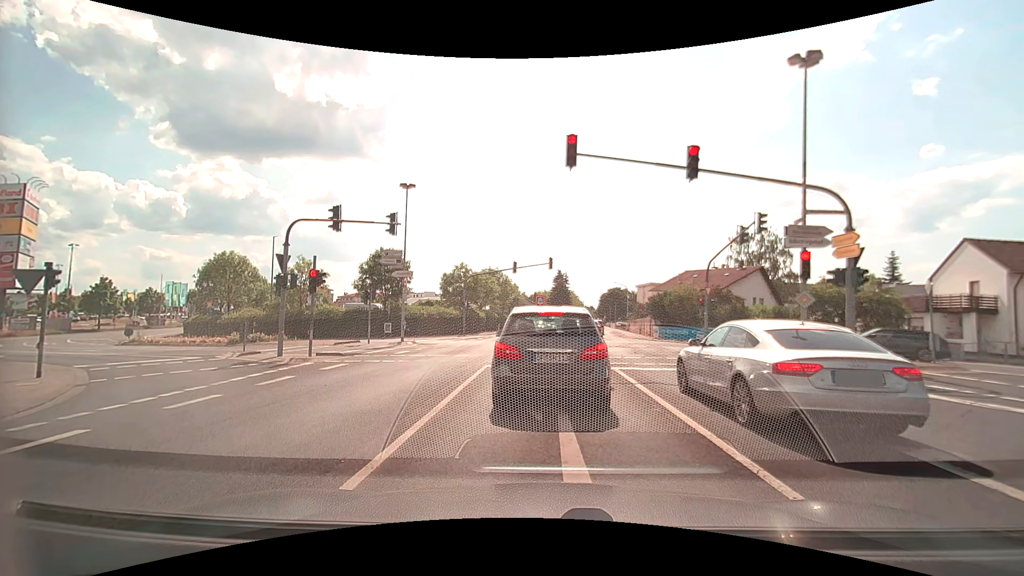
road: secondary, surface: asphalt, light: Day
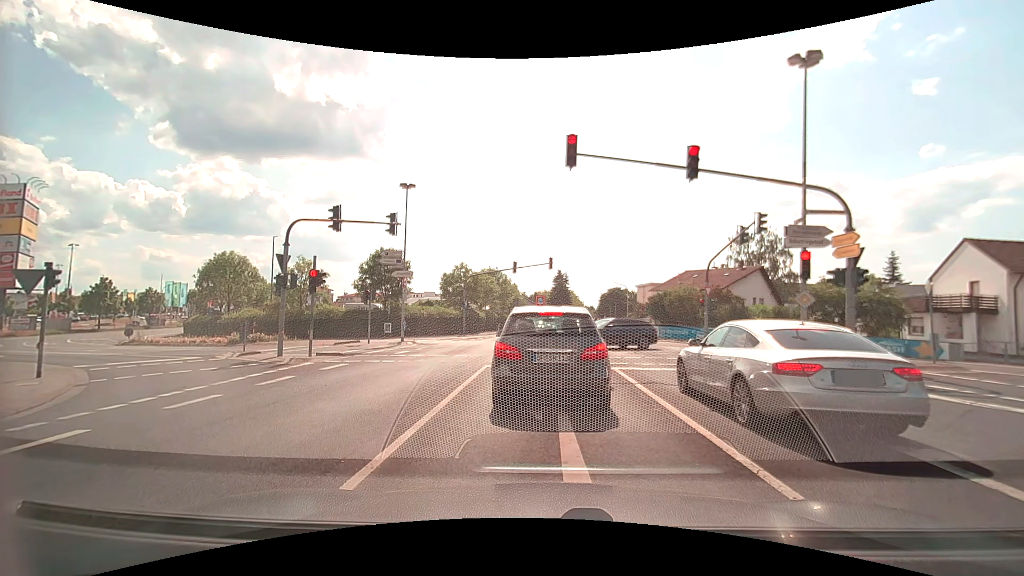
(0.0, 0.0) m; 0°
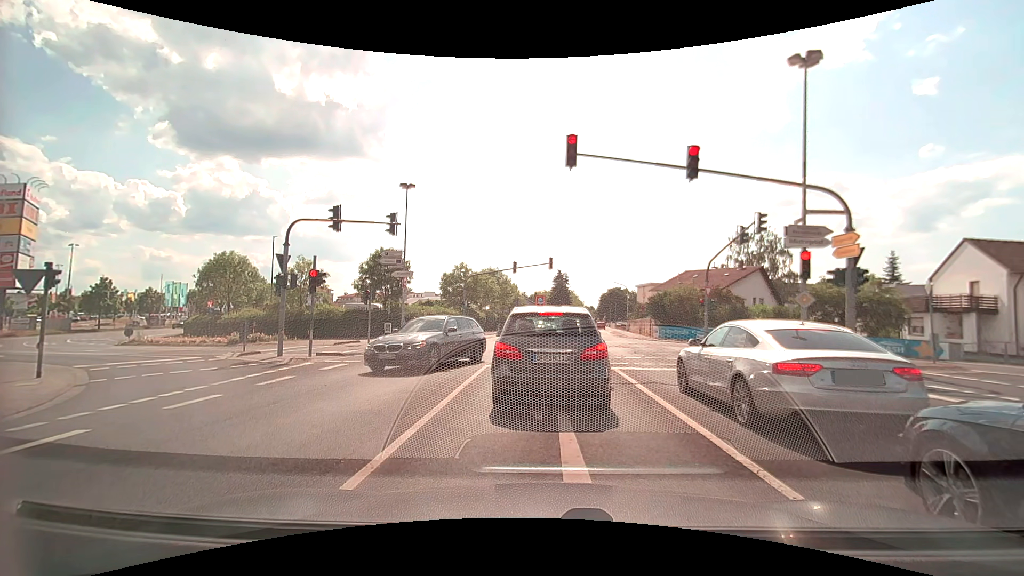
(0.0, 0.0) m; 0°
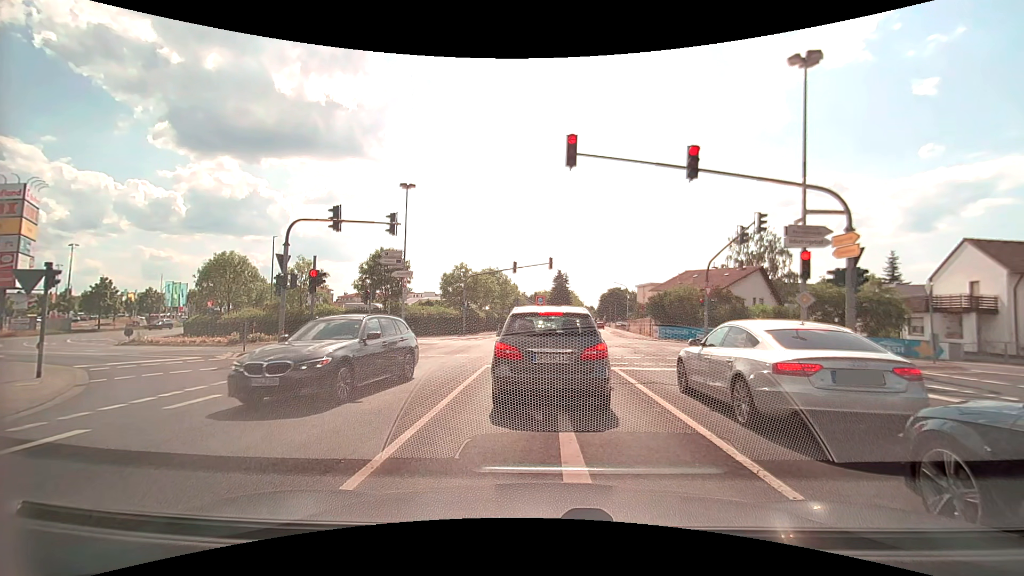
(0.0, 0.0) m; 0°
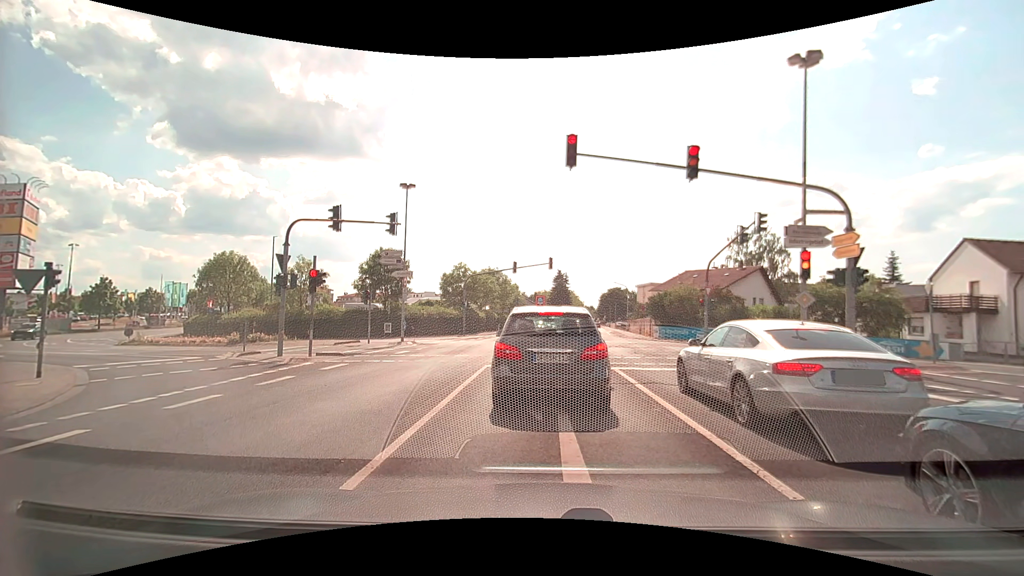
(0.0, 0.0) m; 0°
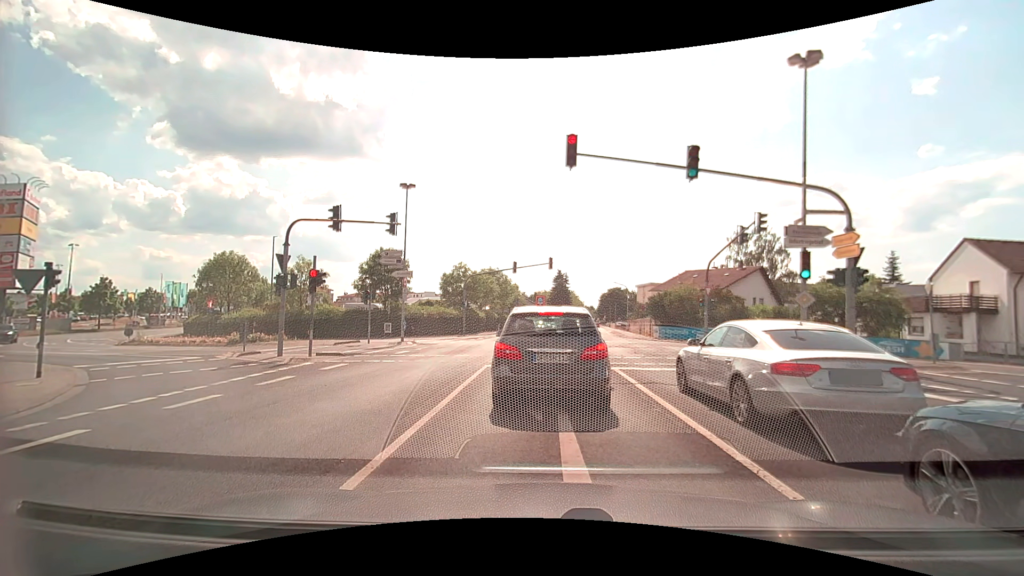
(0.0, 0.0) m; 0°
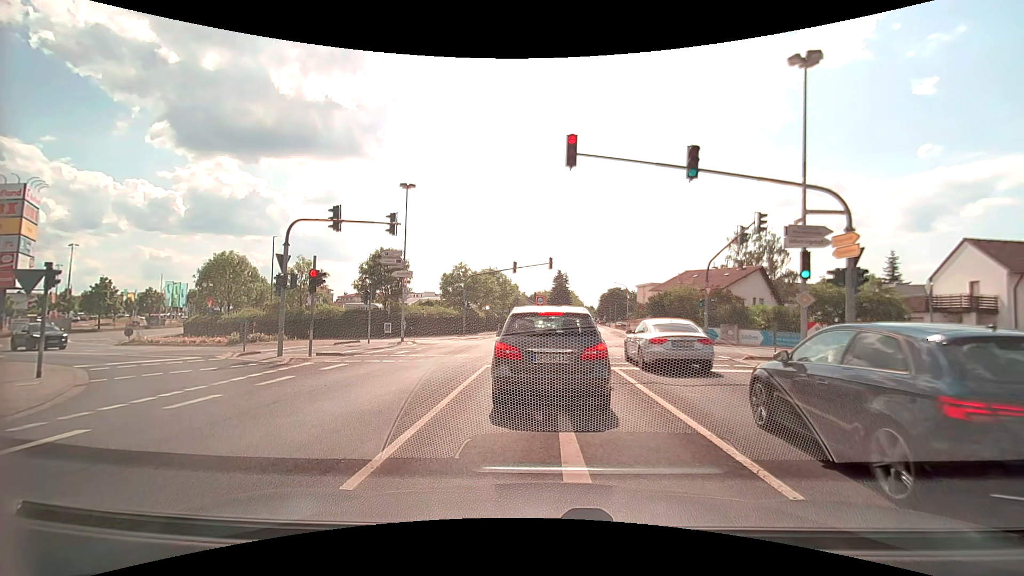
(0.0, 0.0) m; 0°
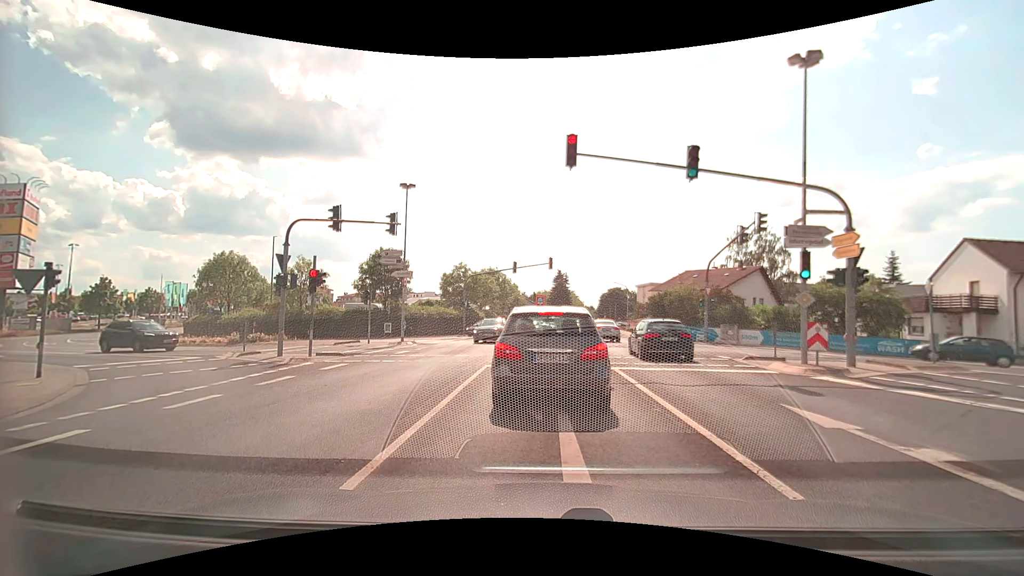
(0.0, 0.0) m; 0°
(0, +10) (0, +20) (-1, +30) (-7, +37) (-17, +40) (-26, +43) (-36, +47) (-44, +53) (-49, +61) (-52, +71) m
